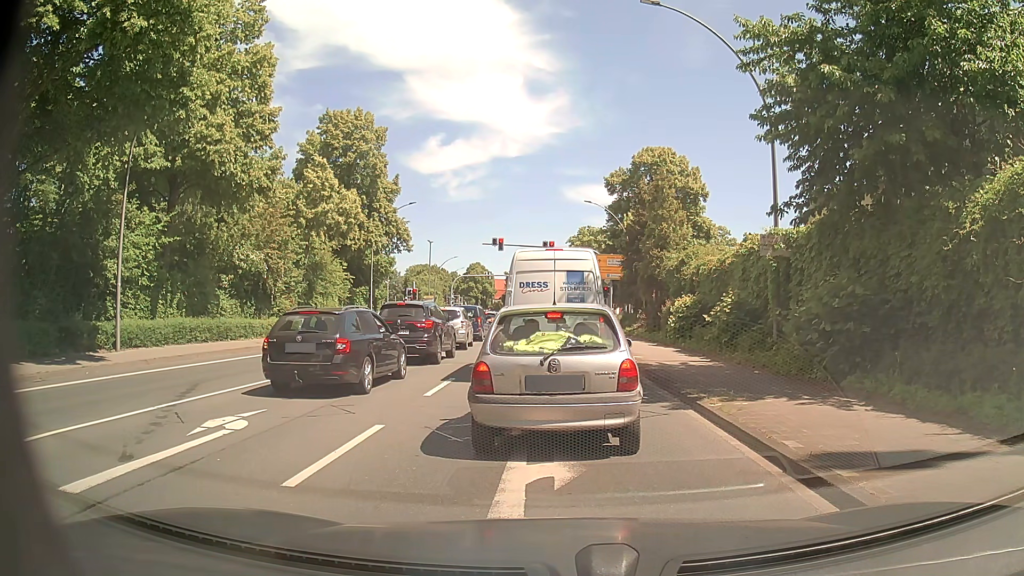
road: primary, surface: asphalt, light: Day
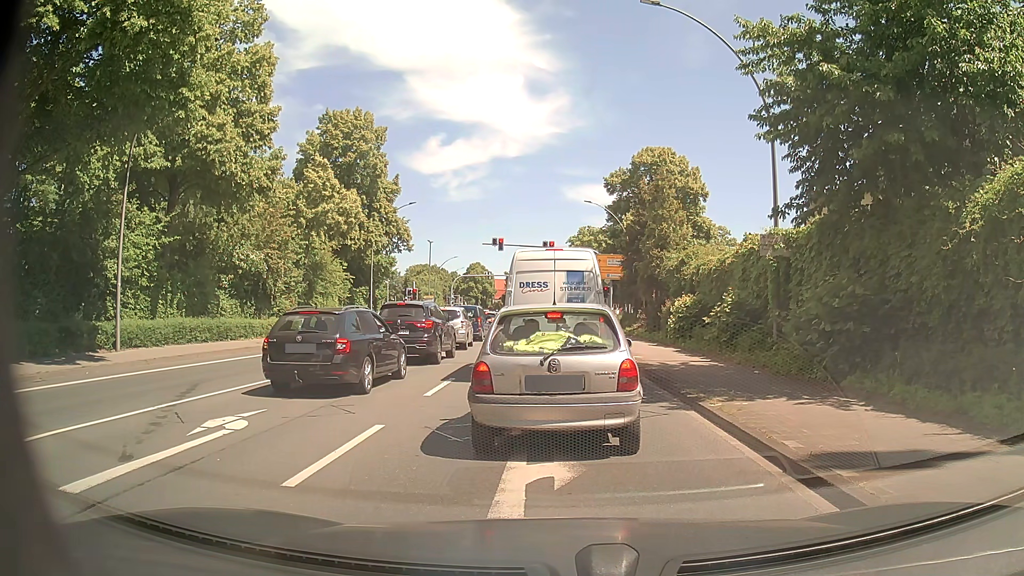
(0.0, 0.0) m; 0°
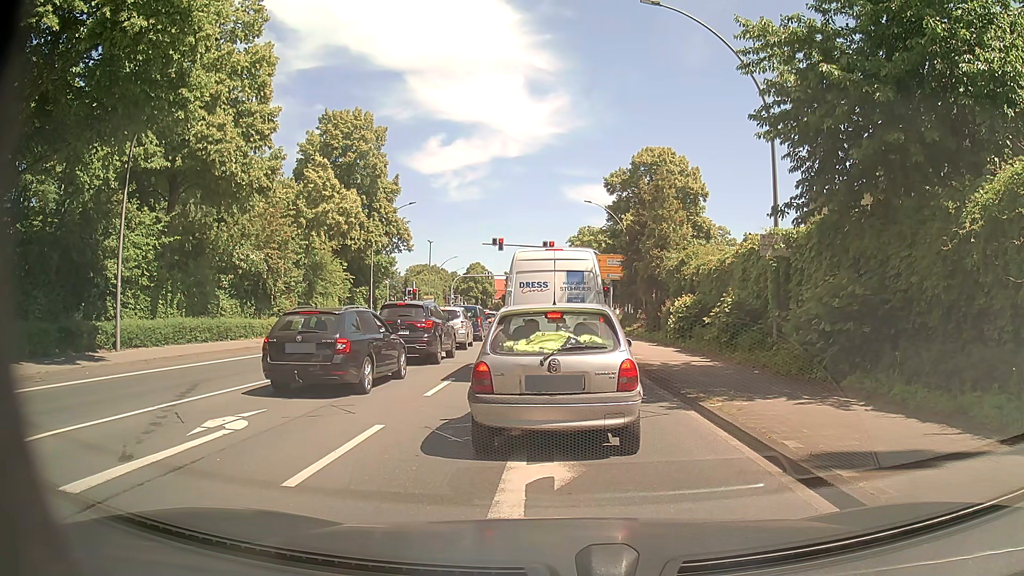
(0.0, 0.0) m; 0°
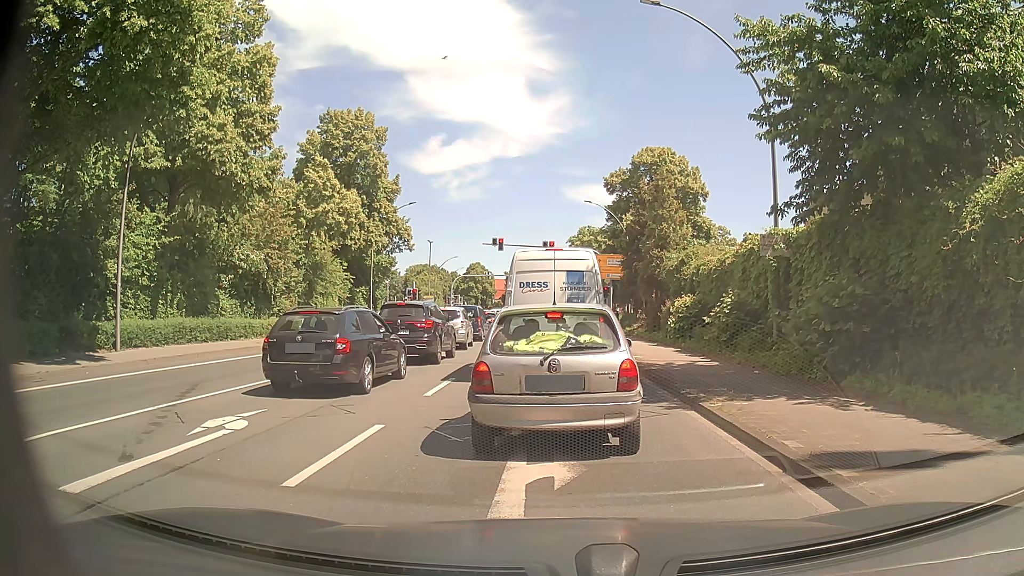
(0.0, 0.0) m; 0°
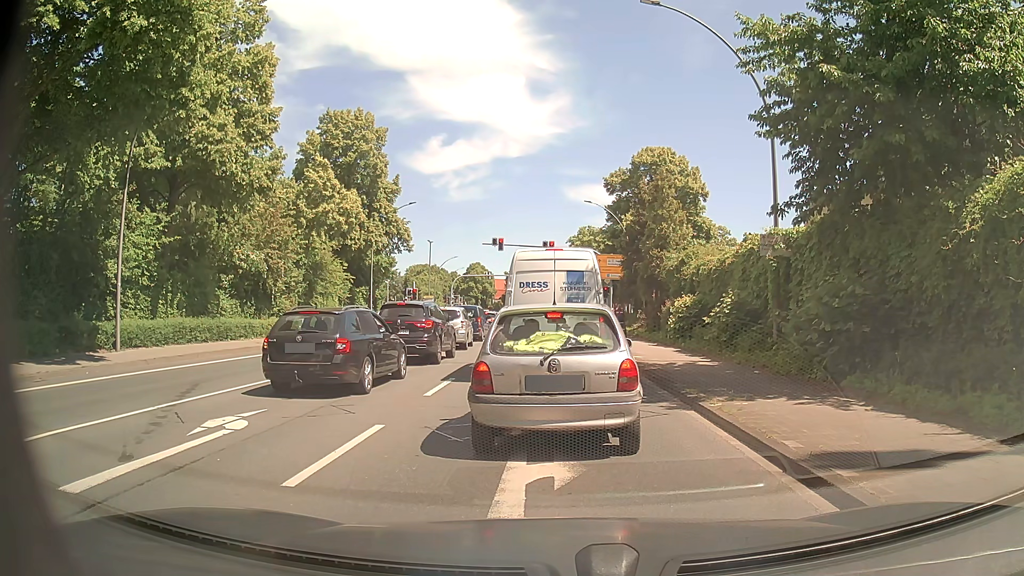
(0.0, 0.0) m; 0°
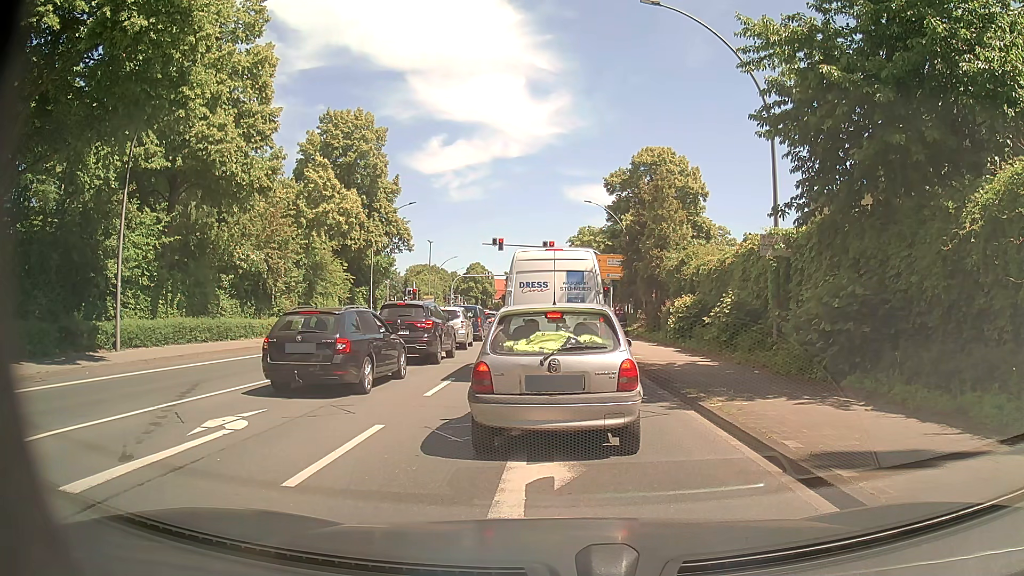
(0.0, 0.0) m; 0°
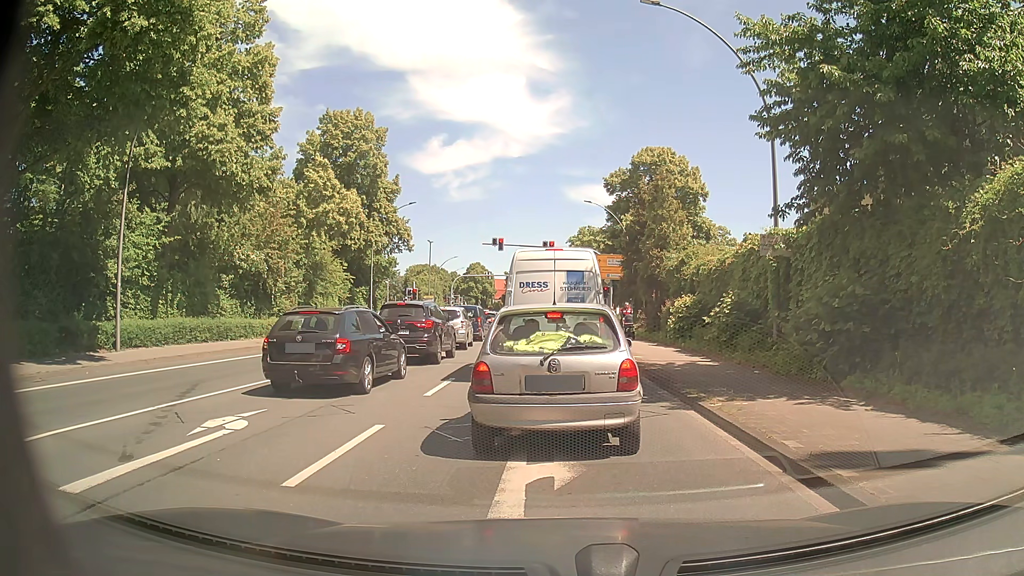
(0.0, 0.0) m; 0°
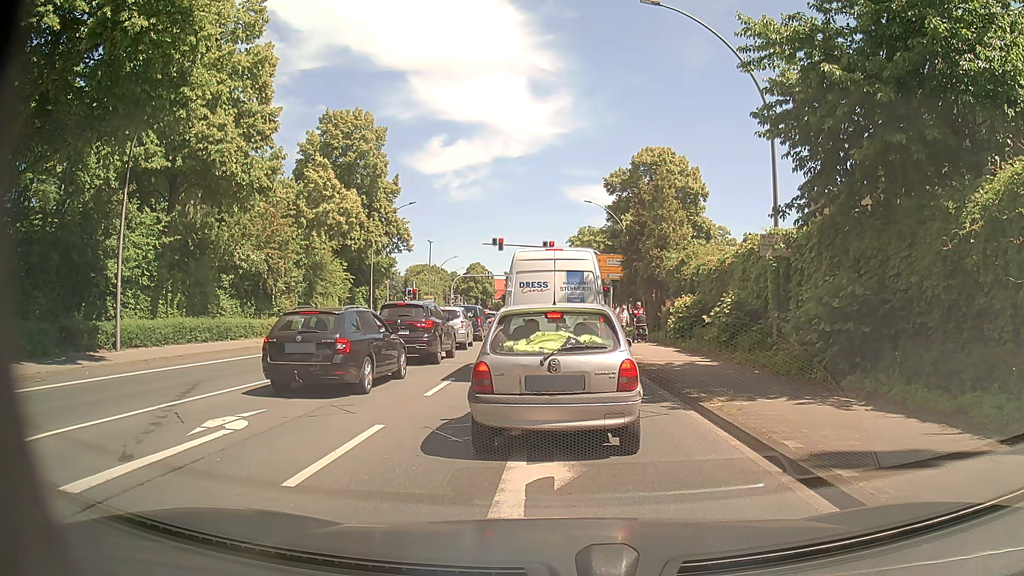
(0.0, 0.0) m; 0°
(0, +10) (0, +20) (0, +30) (+1, +40) (+1, +50) (+1, +60) (+1, +70) (+1, +80) (+1, +90) (0, +100) m
